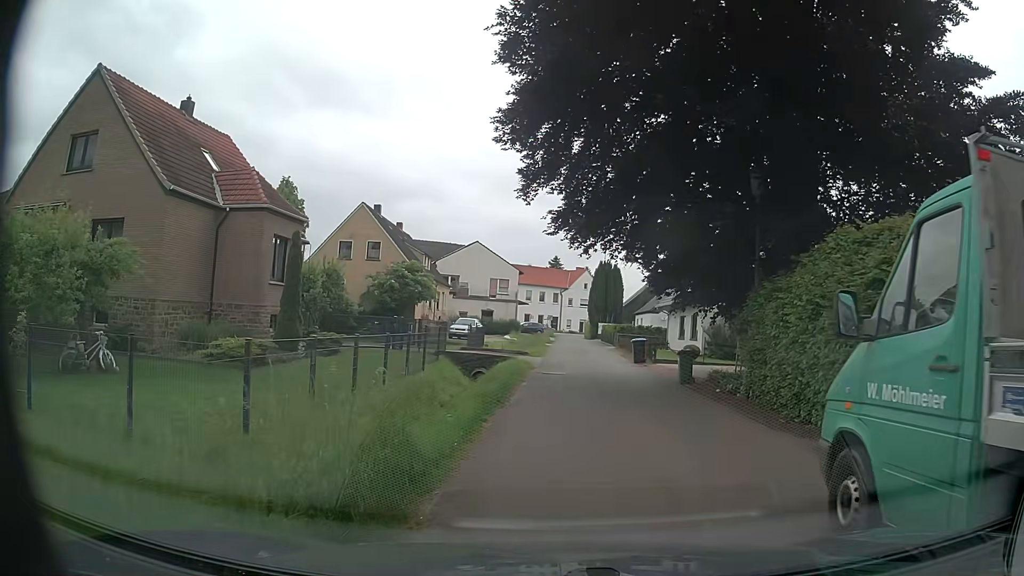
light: Day
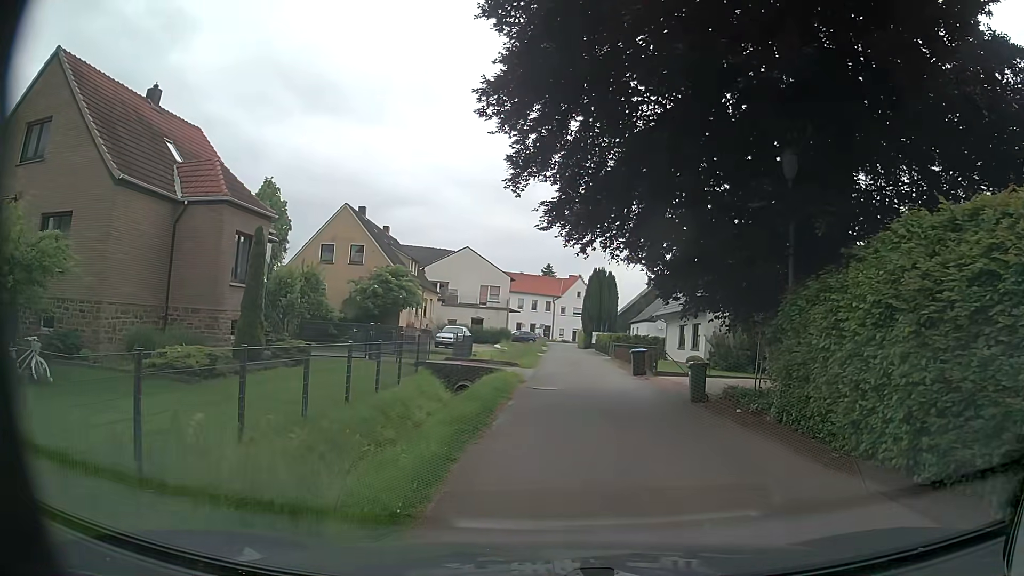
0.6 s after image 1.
(0.0, +2.5) m; 0°
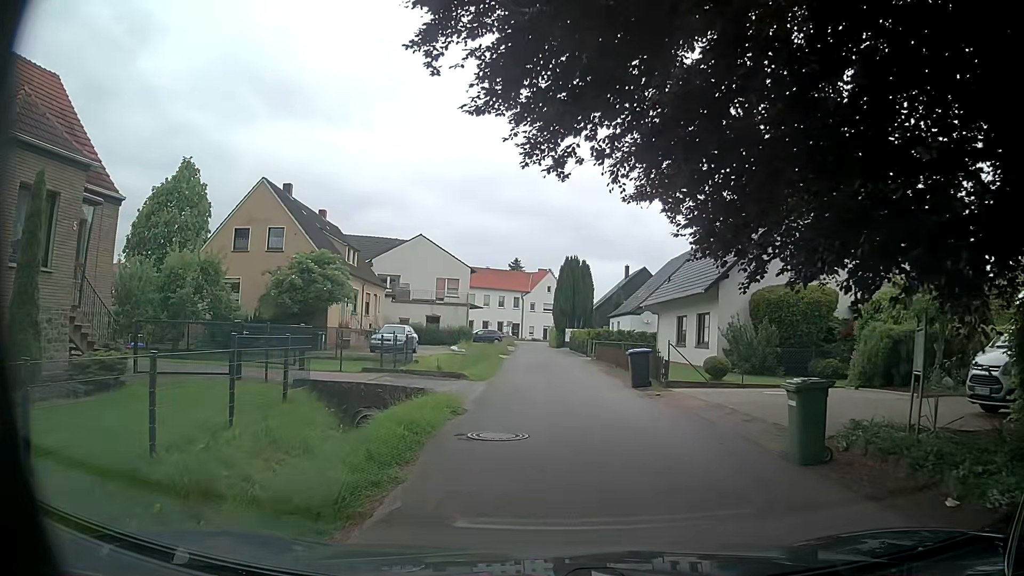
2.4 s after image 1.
(+0.4, +8.9) m; +4°
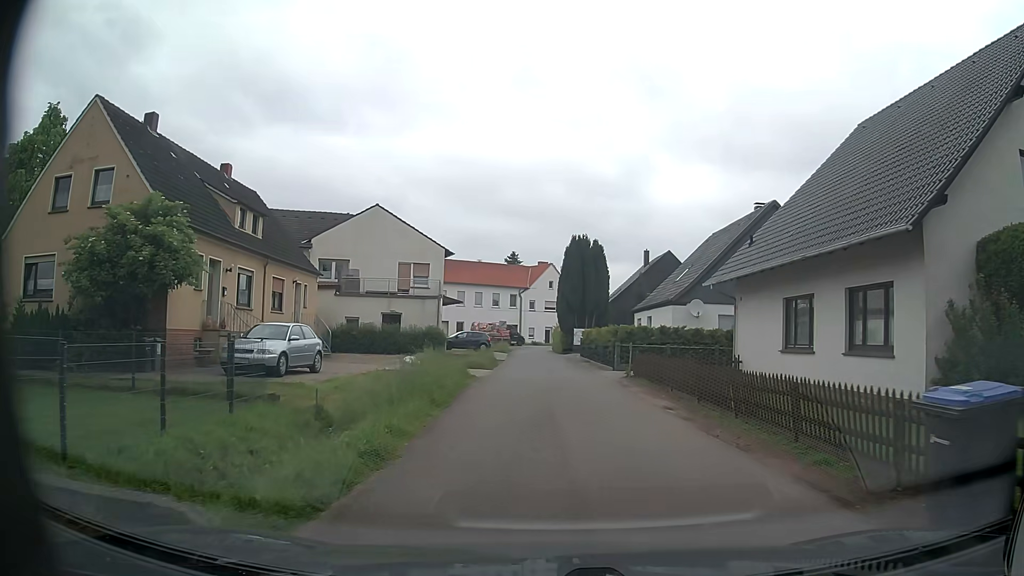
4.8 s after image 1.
(-0.1, +15.9) m; 0°
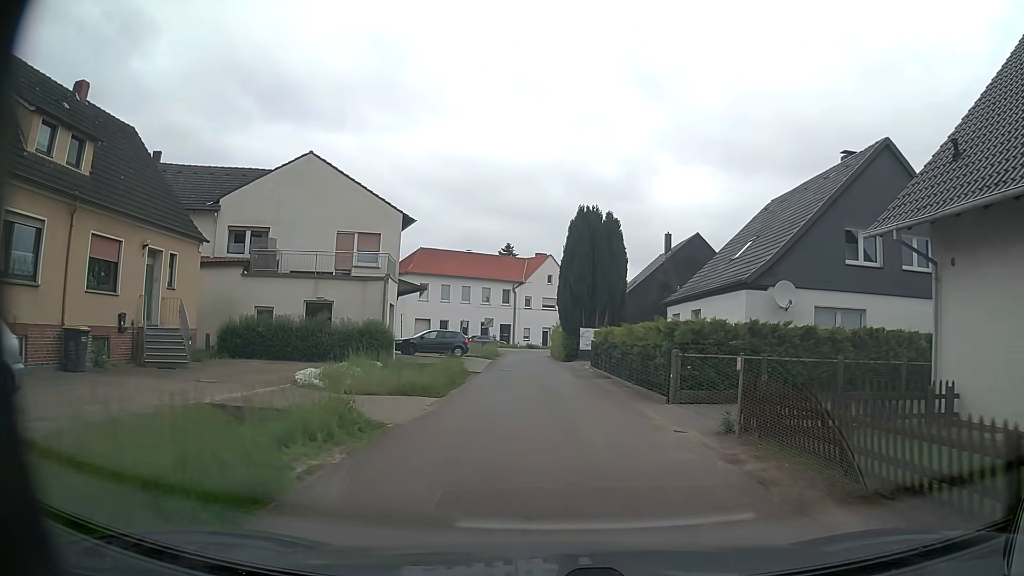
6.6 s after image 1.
(0.0, +12.9) m; 0°
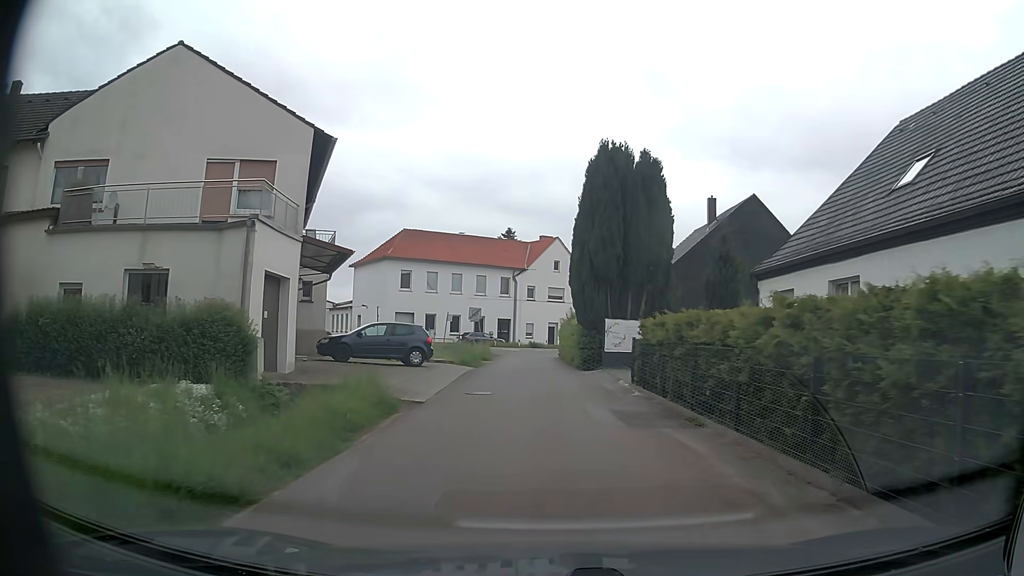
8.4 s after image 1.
(0.0, +13.3) m; 0°
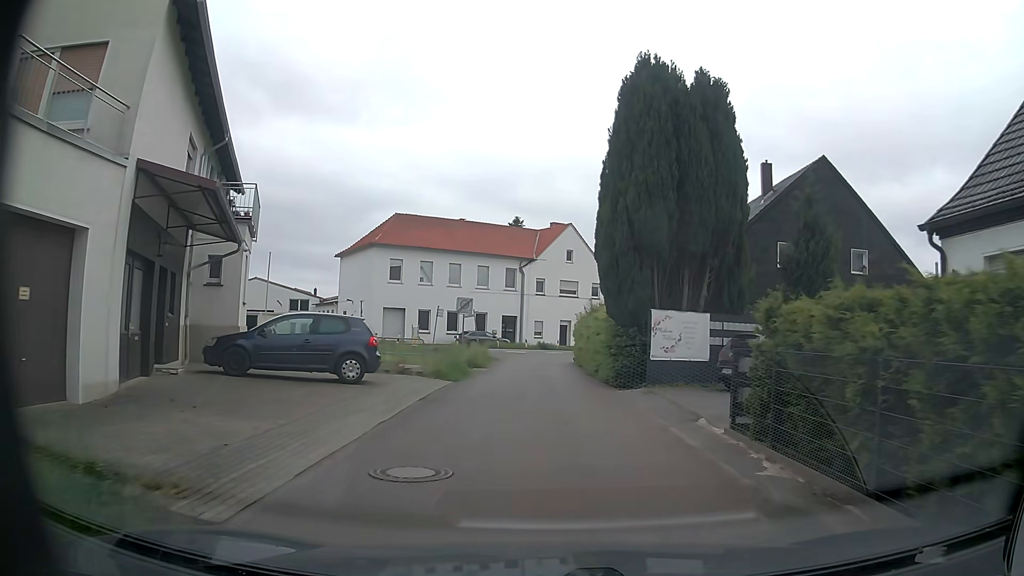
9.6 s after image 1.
(0.0, +9.1) m; -1°
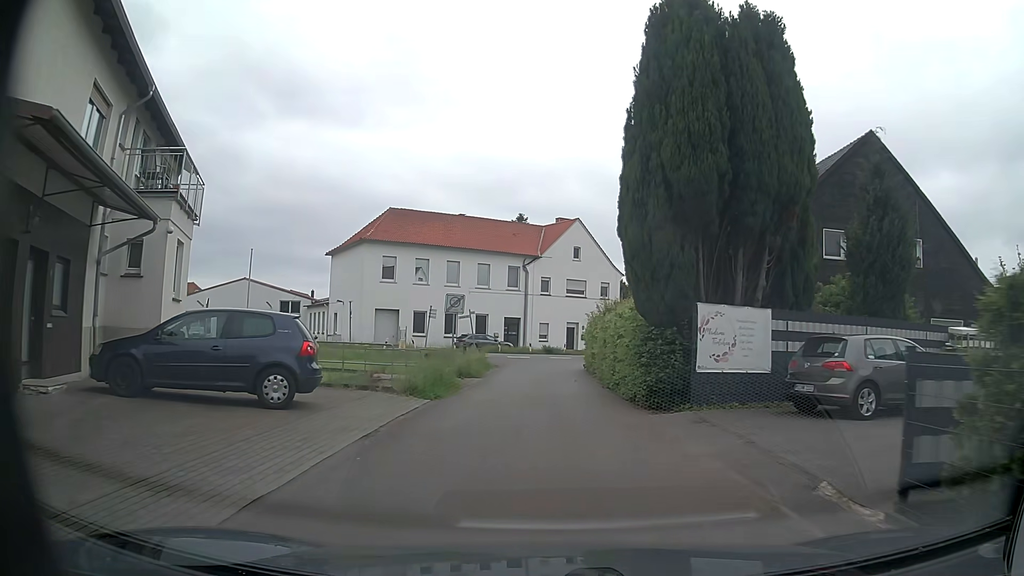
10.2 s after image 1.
(0.0, +4.6) m; 0°
(0, +10) (0, +20) (0, +30) (0, +40) (+5, +49) (+13, +55) (+22, +60) (+30, +65) (+39, +70) (+47, +76) m
